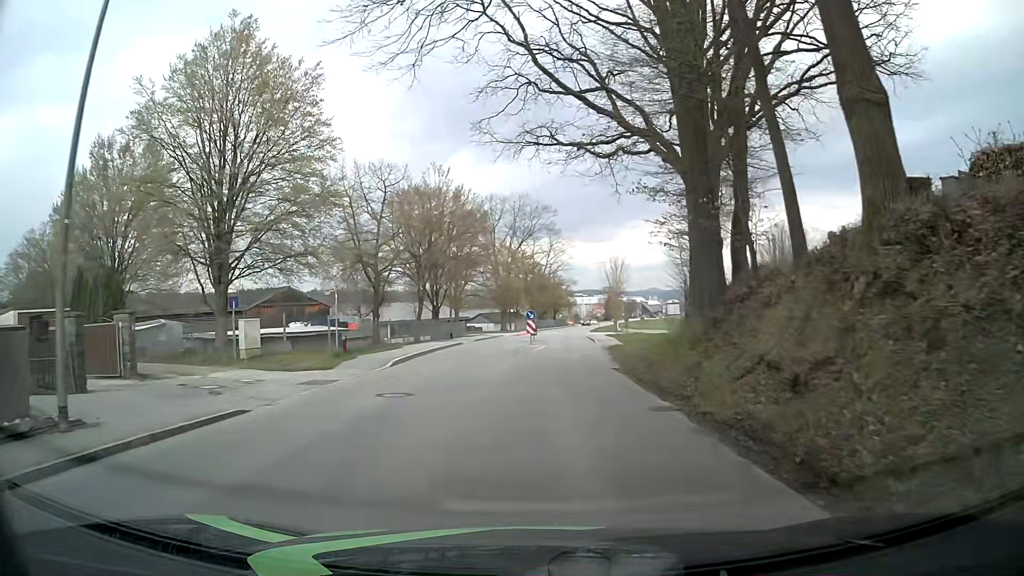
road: tertiary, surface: asphalt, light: Day
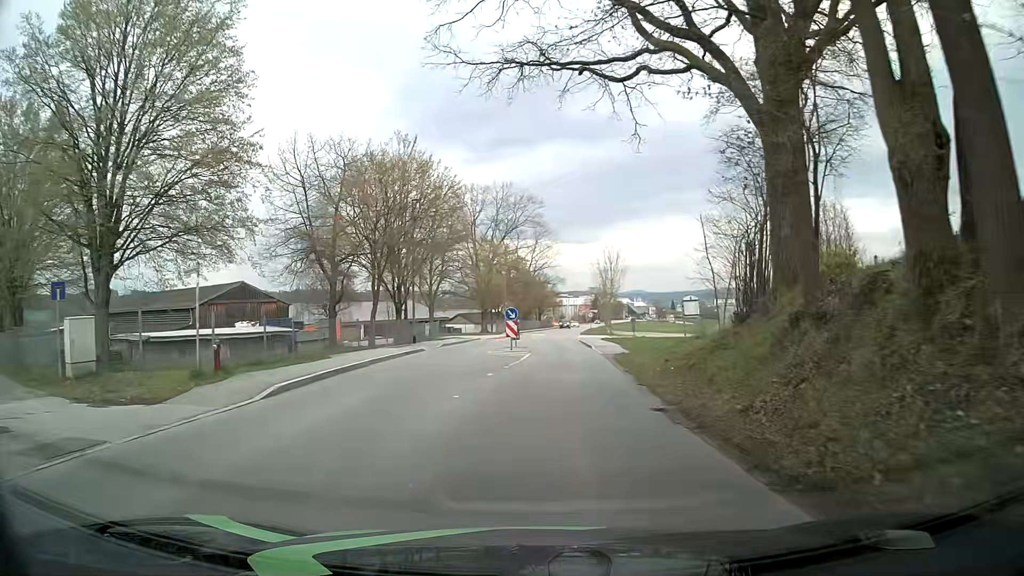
(+0.2, +9.0) m; 0°
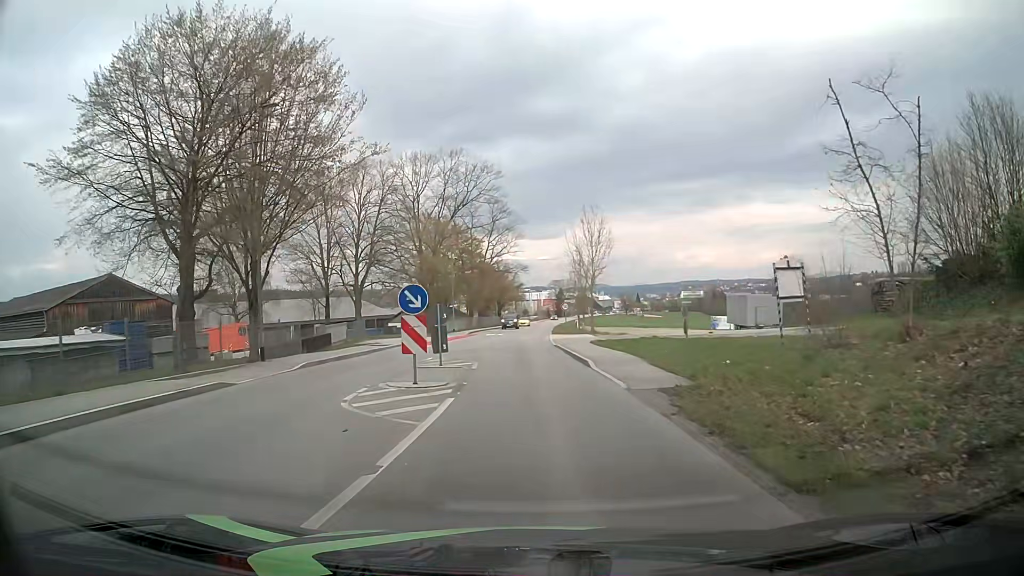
(+1.0, +17.9) m; +4°
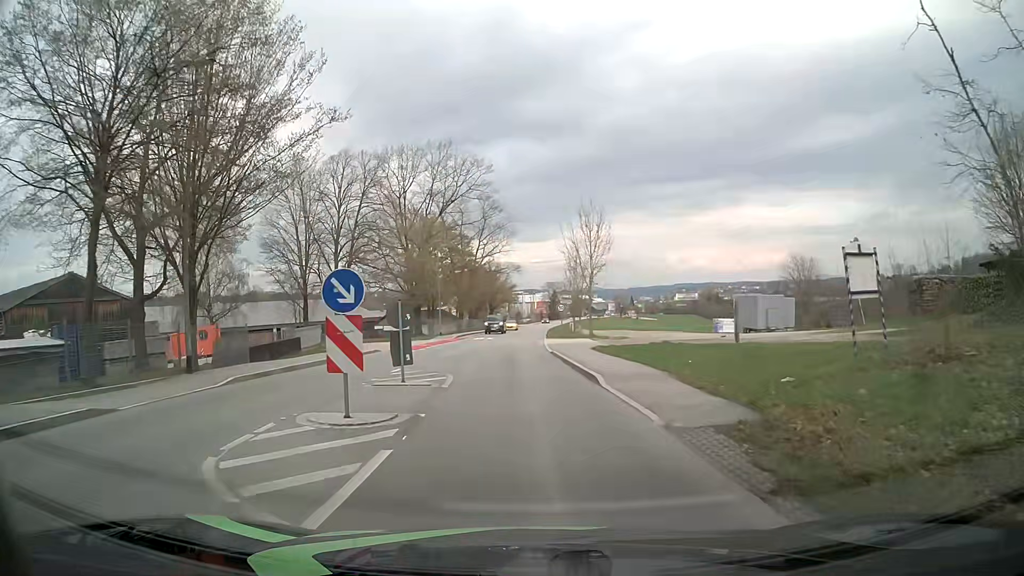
(+0.1, +4.5) m; +2°
(0, +10) (-1, +20) (-1, +30) (-1, +40) (-1, +50) (-1, +60) (-1, +70) (-1, +80) (0, +90) (0, +100) m
